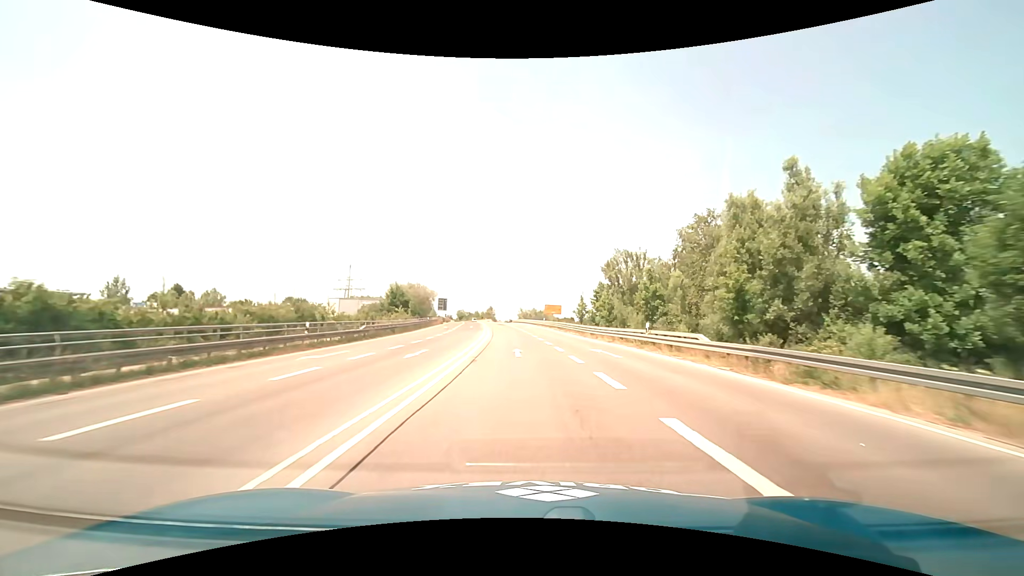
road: trunk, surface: asphalt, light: Day
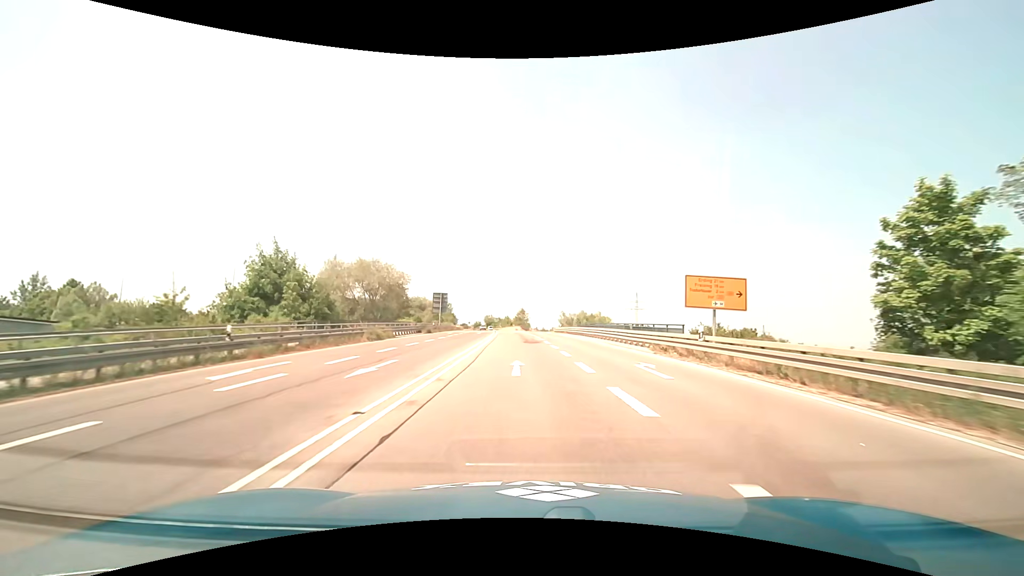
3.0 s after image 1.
(-2.2, +56.5) m; -4°
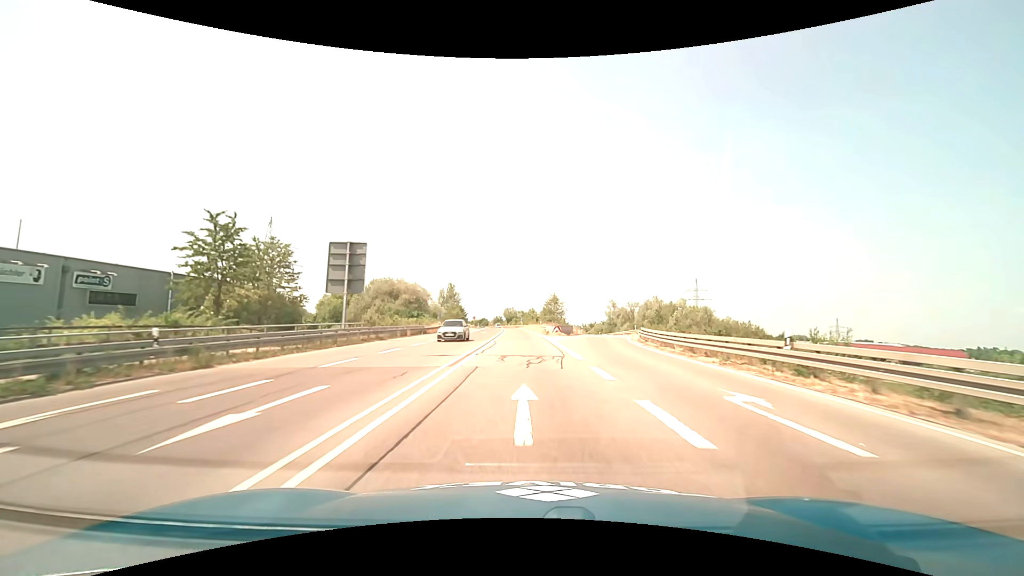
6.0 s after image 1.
(-1.5, +55.5) m; -3°
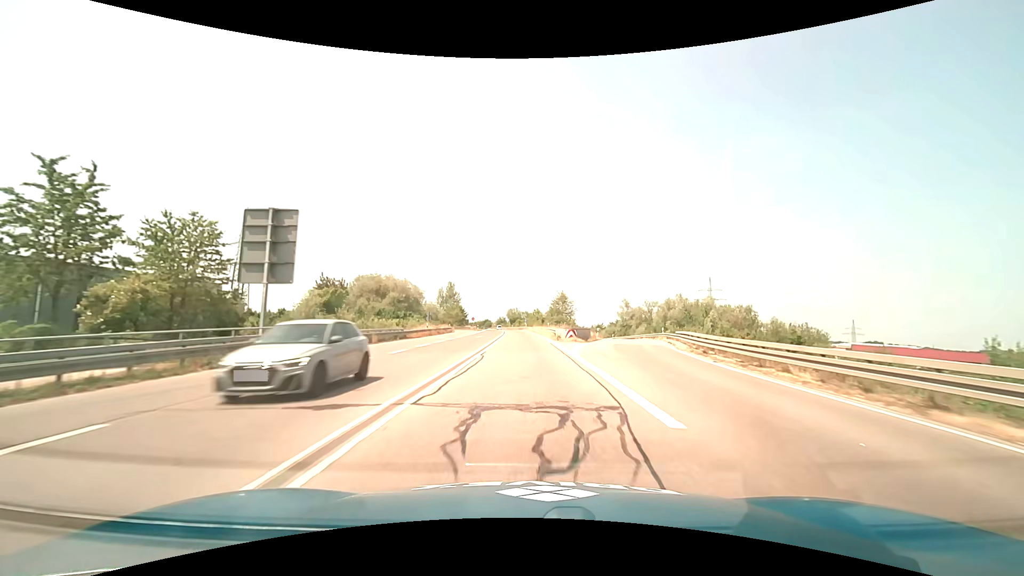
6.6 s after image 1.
(-0.1, +10.9) m; -1°
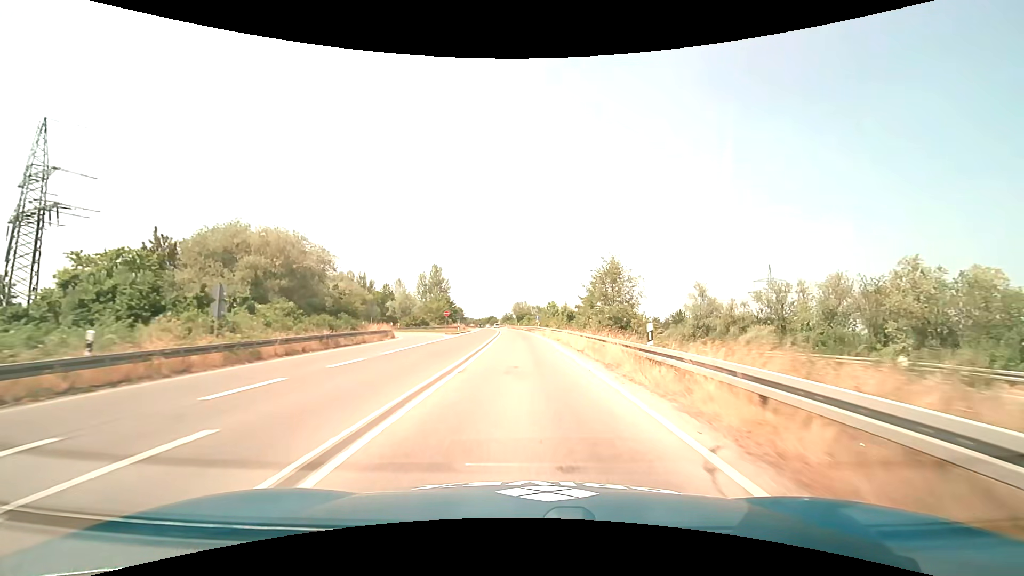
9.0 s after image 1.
(-0.4, +43.0) m; -1°
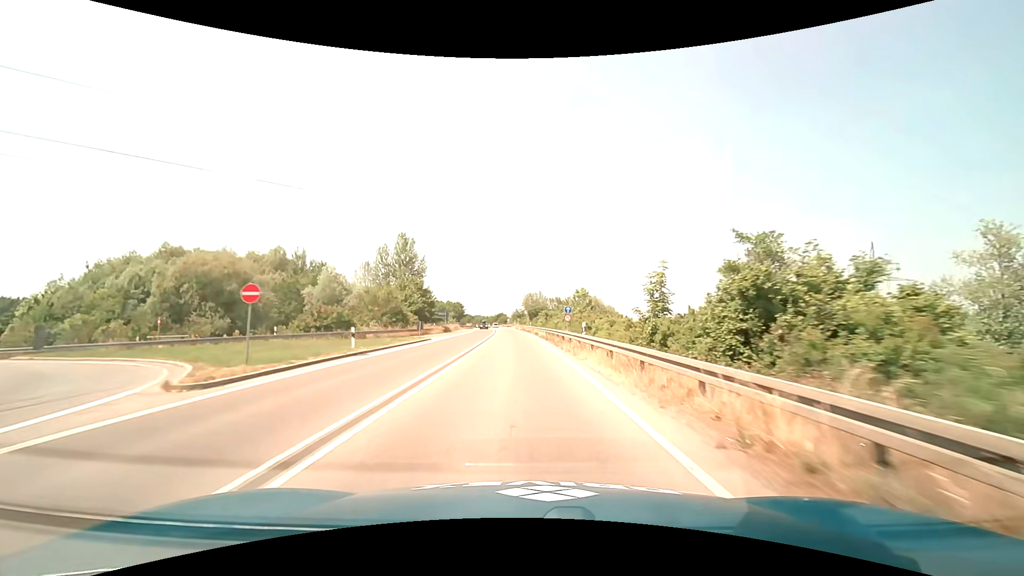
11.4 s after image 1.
(-0.4, +42.5) m; -2°
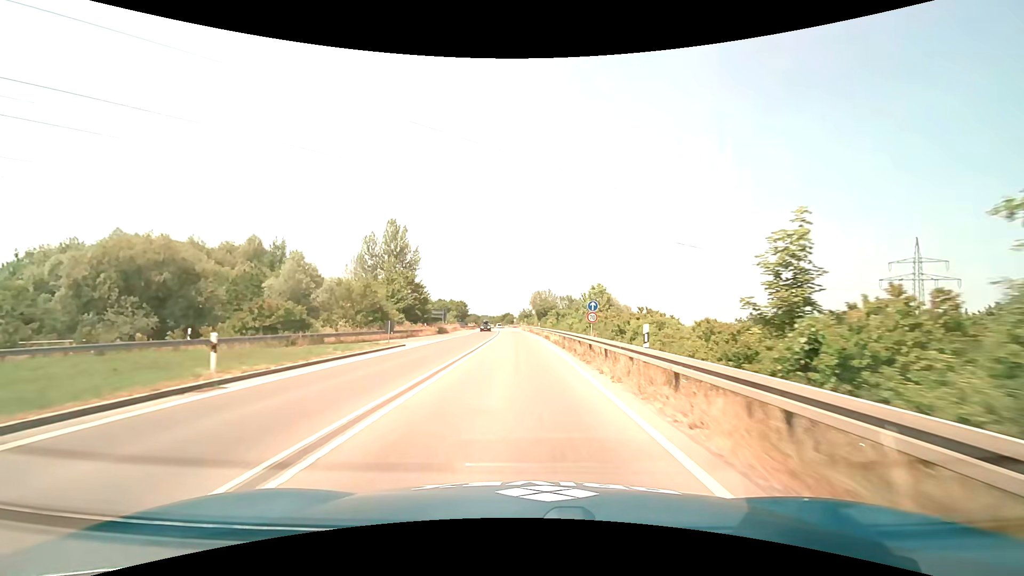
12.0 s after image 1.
(-0.1, +10.6) m; -1°
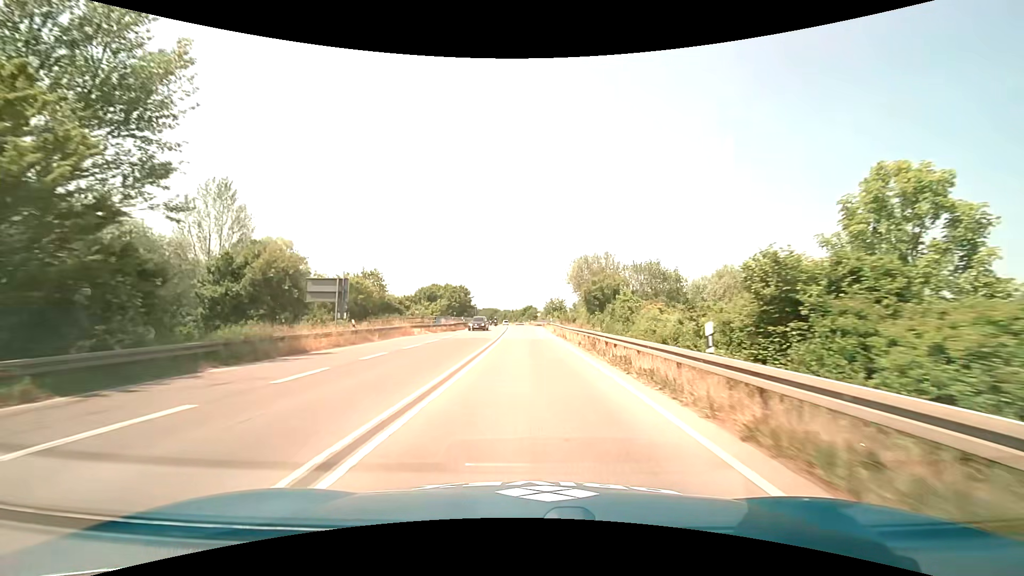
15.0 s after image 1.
(-1.4, +53.9) m; -3°
(0, +10) (0, +20) (0, +30) (0, +40) (0, +50) (0, +60) (-1, +70) (-1, +80) (-2, +90) (-2, +100) m
